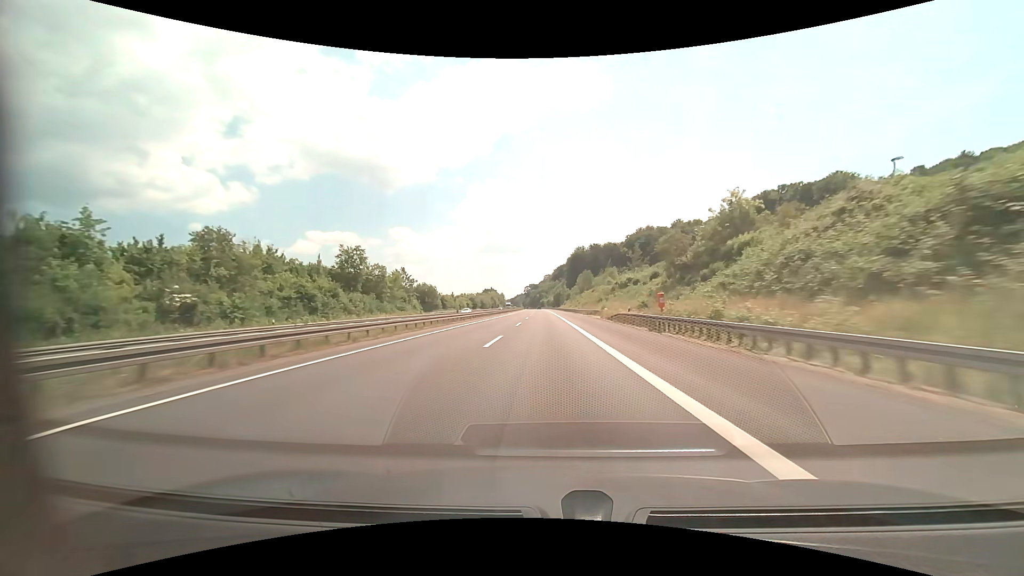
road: motorway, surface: asphalt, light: Day
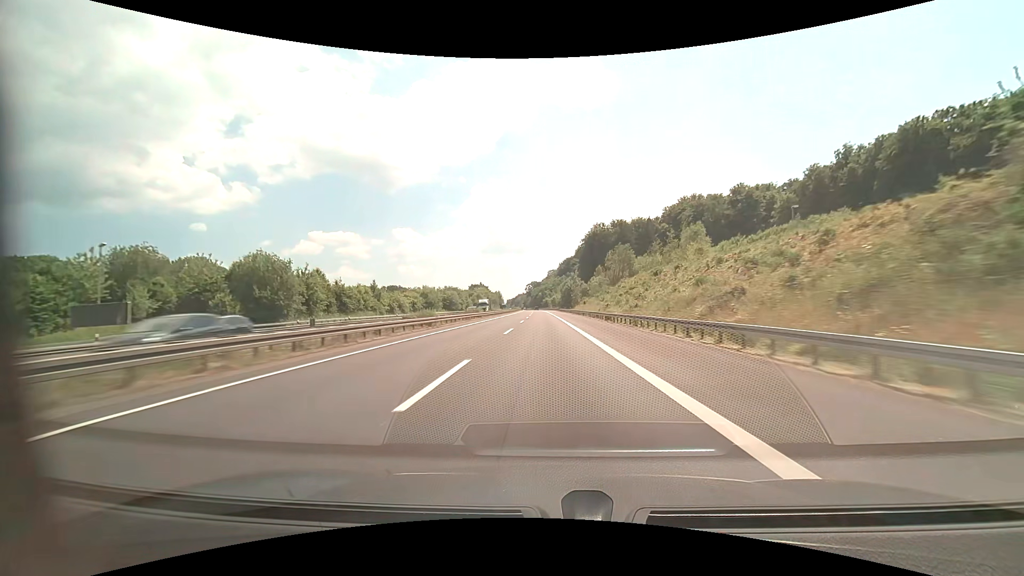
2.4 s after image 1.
(-0.3, +82.6) m; 0°
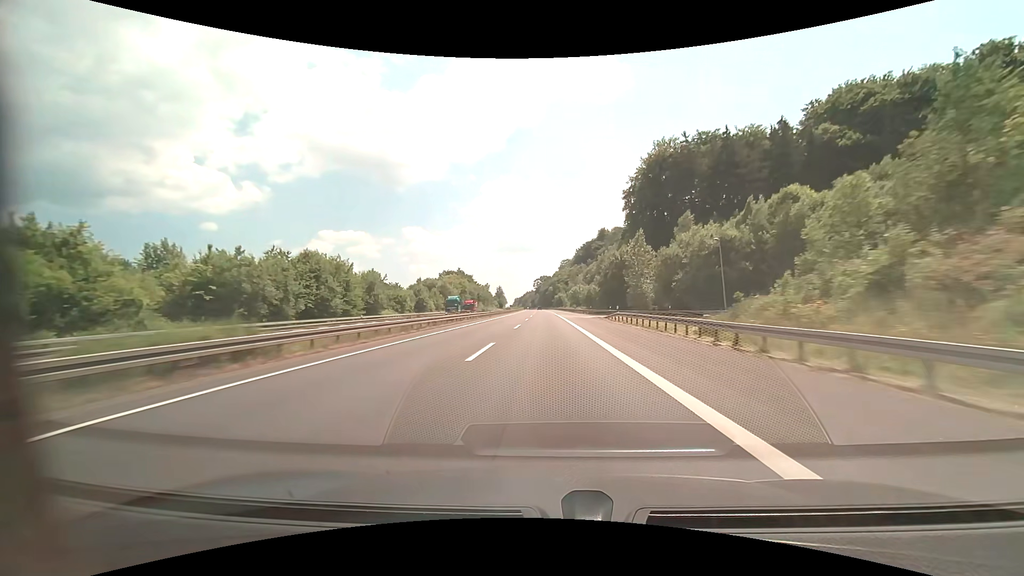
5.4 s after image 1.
(-0.9, +103.5) m; -1°
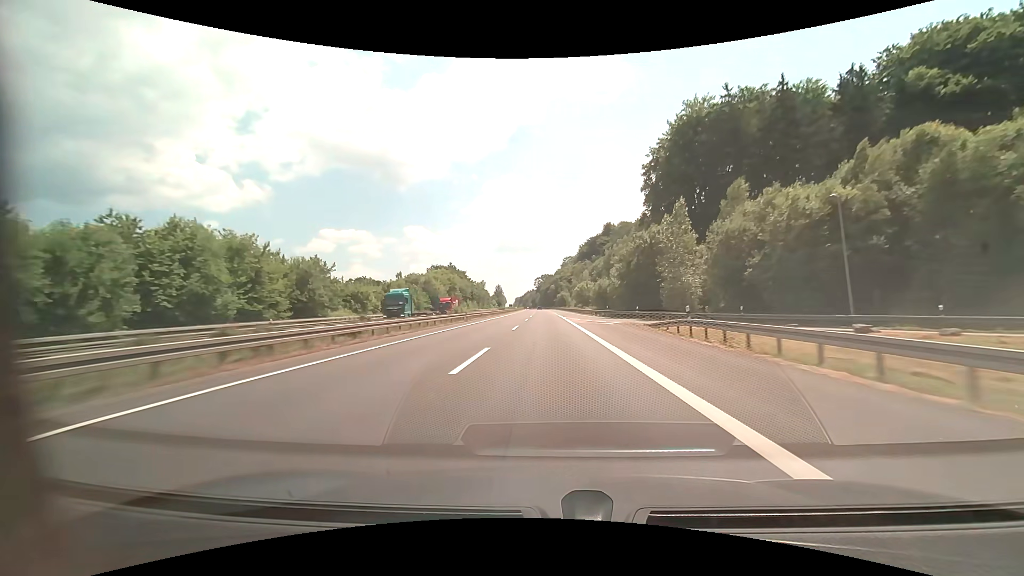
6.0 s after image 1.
(0.0, +20.7) m; 0°
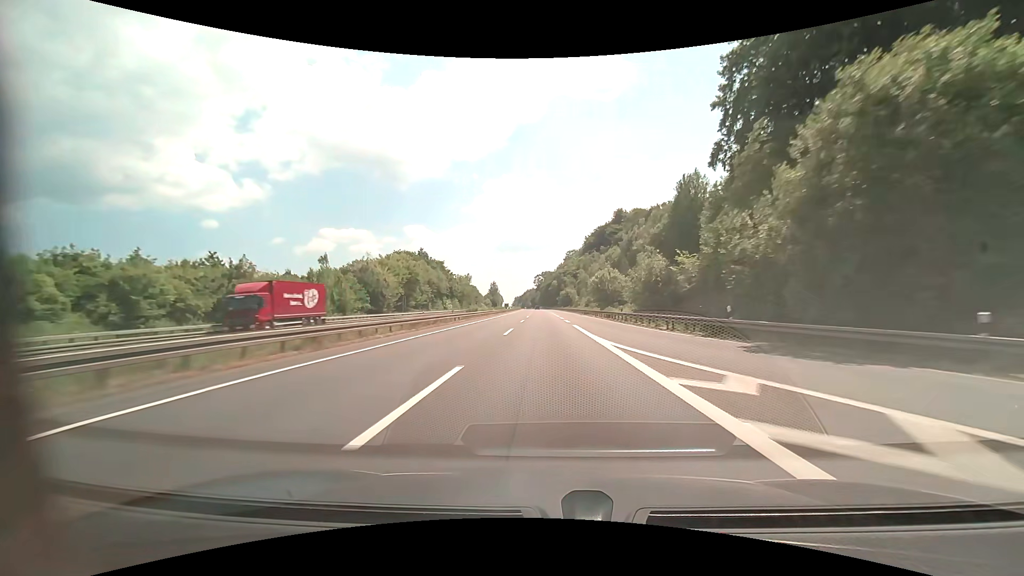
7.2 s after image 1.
(0.0, +41.4) m; 0°
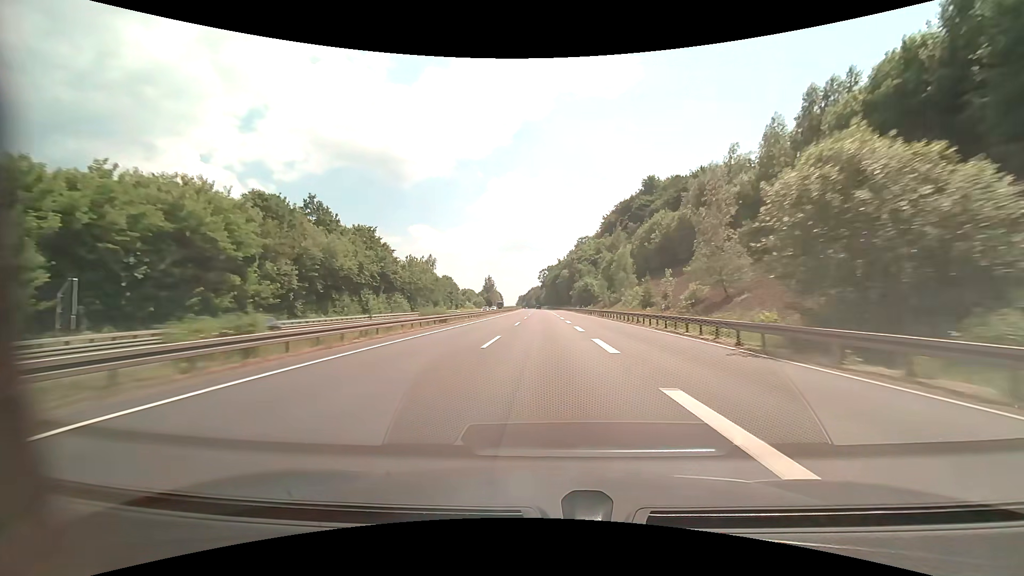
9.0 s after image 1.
(-0.3, +62.0) m; -1°
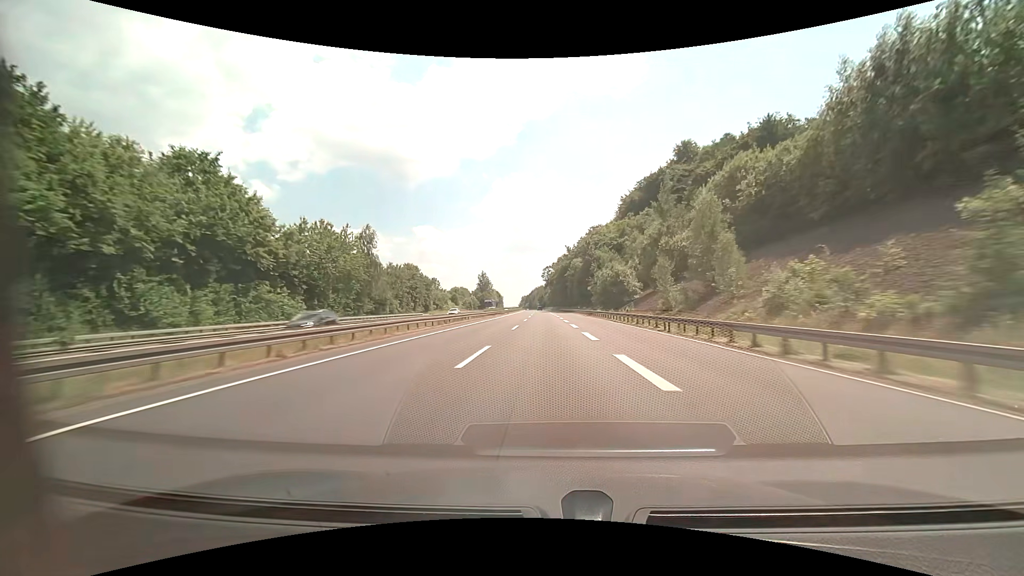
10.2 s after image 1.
(-0.2, +41.3) m; -1°
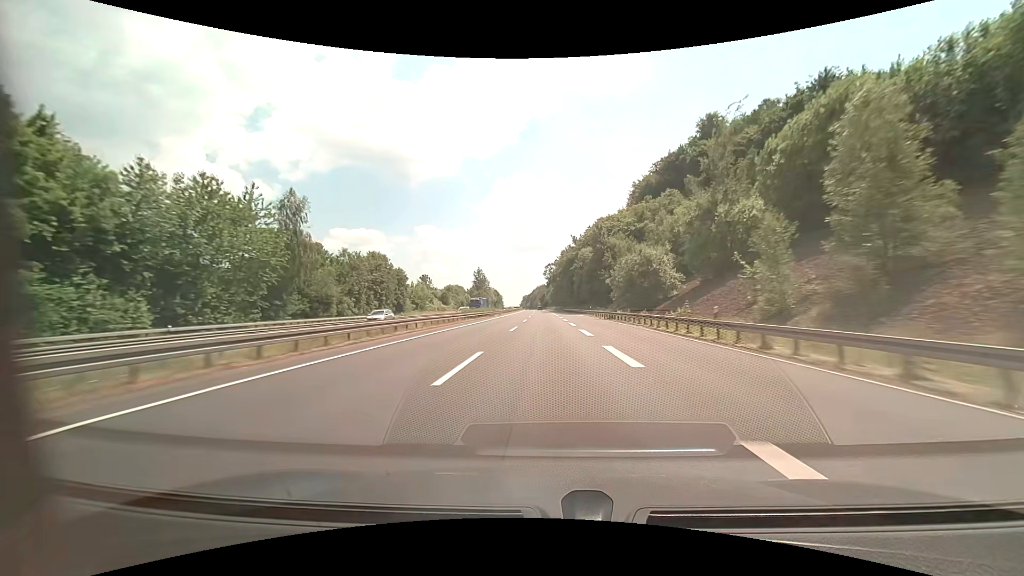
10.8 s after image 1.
(0.0, +20.7) m; 0°
